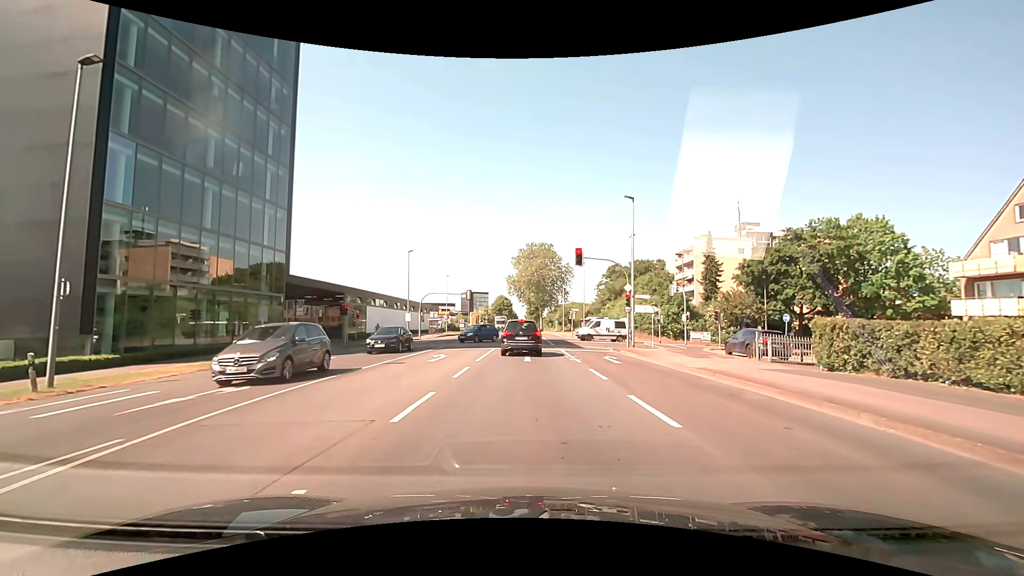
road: secondary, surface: asphalt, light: Day
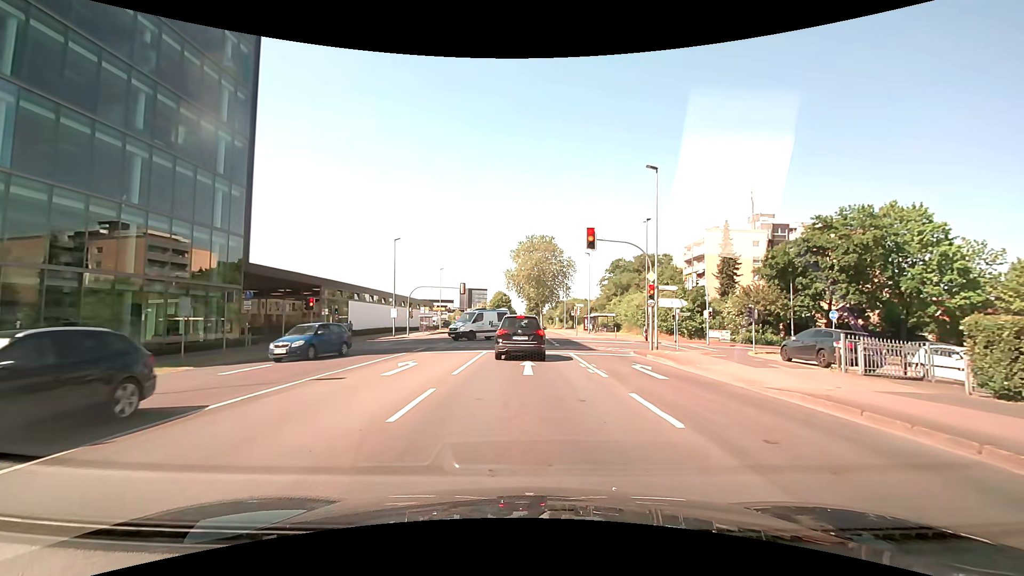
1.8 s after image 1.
(0.0, +6.1) m; +1°
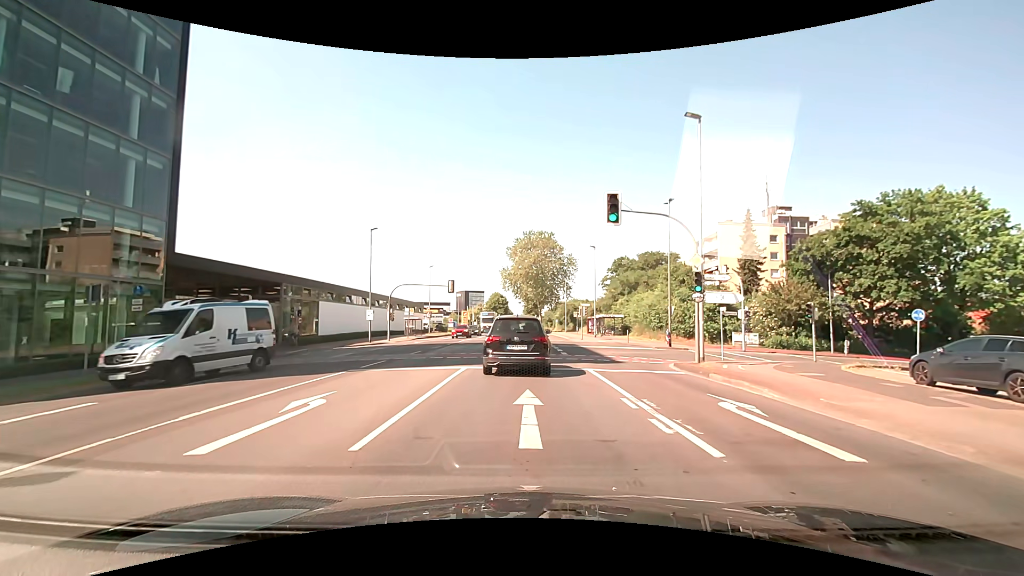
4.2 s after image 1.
(-0.1, +7.5) m; -1°
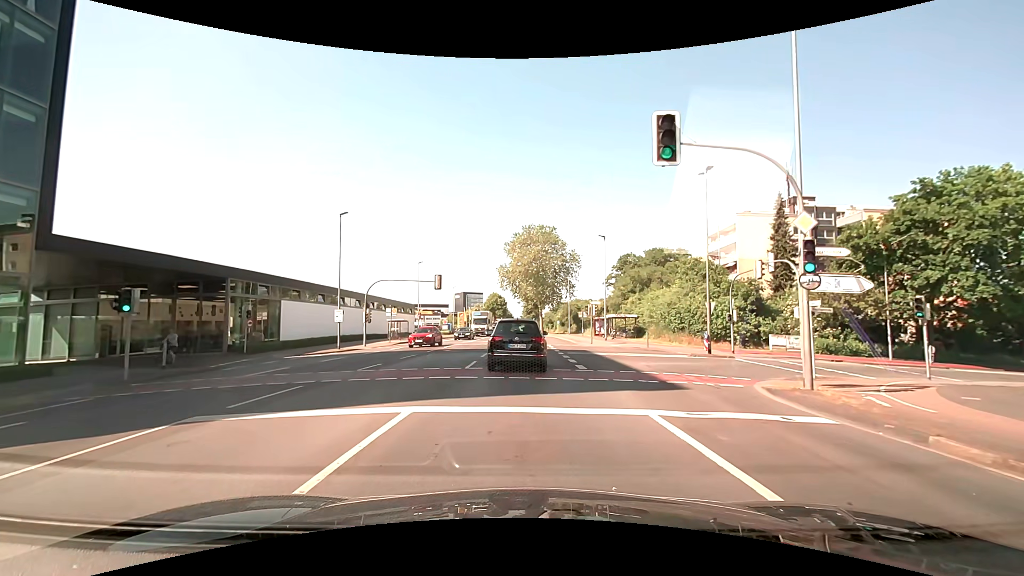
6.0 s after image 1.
(+0.1, +7.7) m; +1°
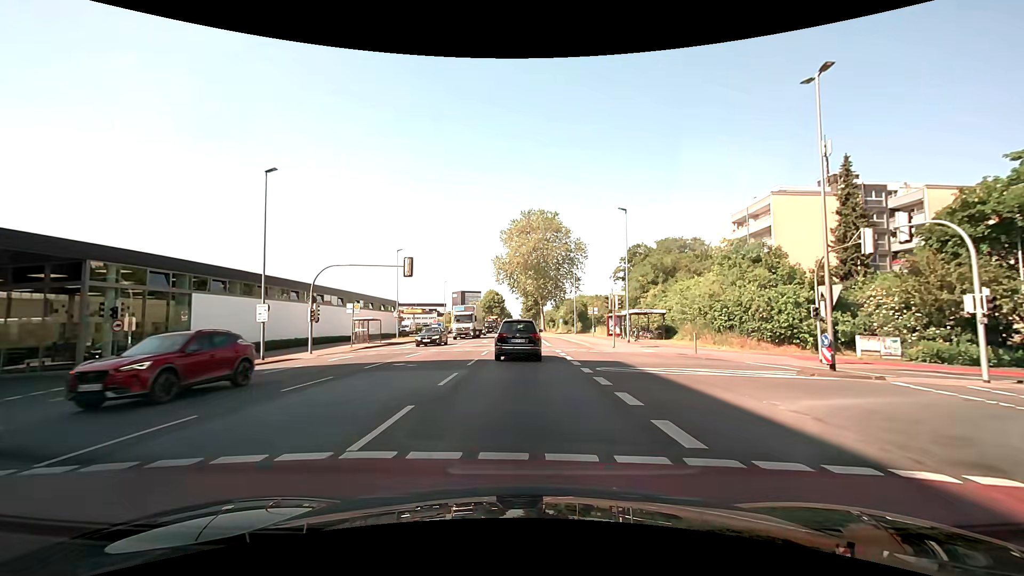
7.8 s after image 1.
(-0.1, +11.3) m; 0°
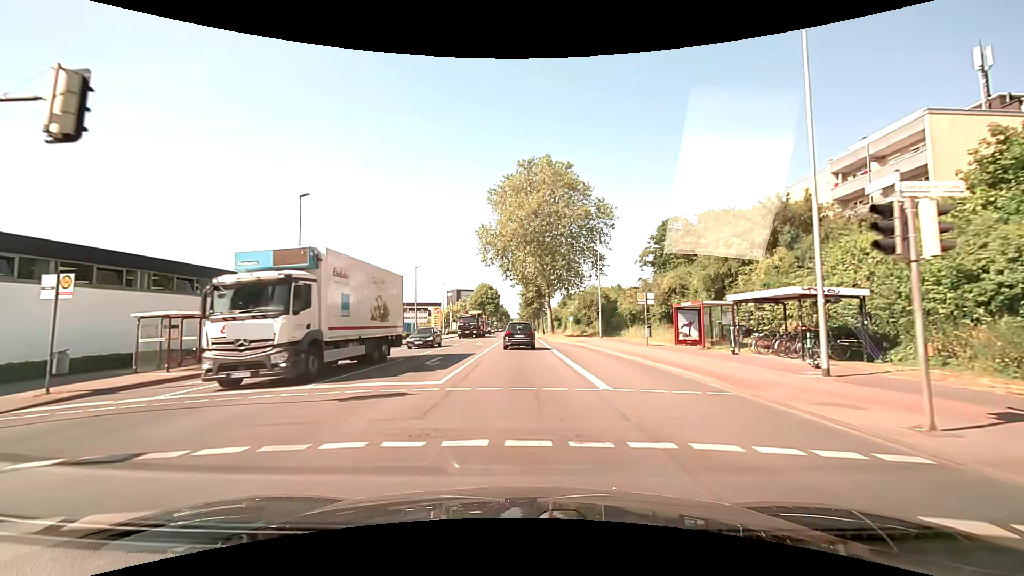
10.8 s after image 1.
(+0.1, +25.3) m; +1°
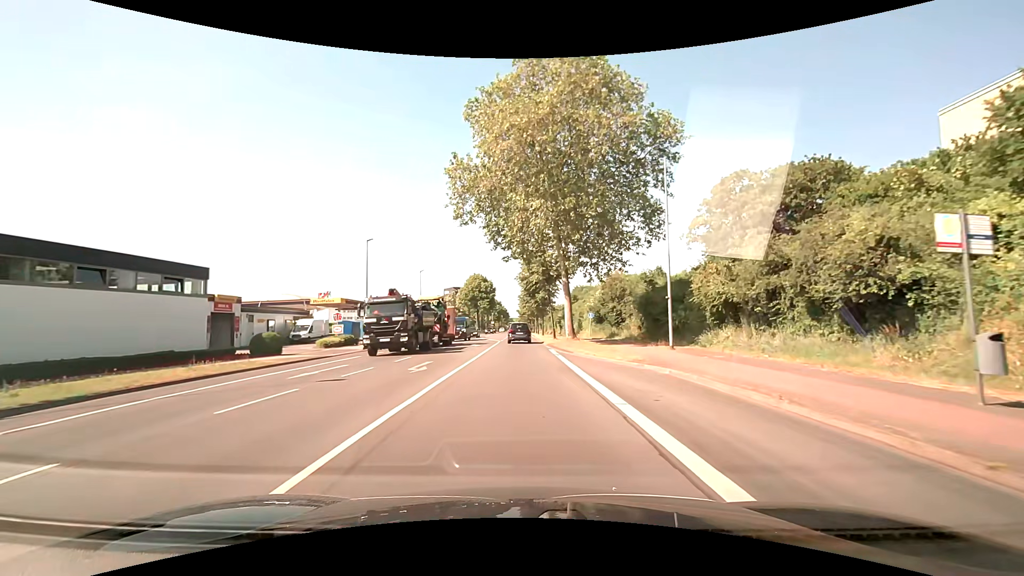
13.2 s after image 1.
(-0.1, +22.9) m; 0°
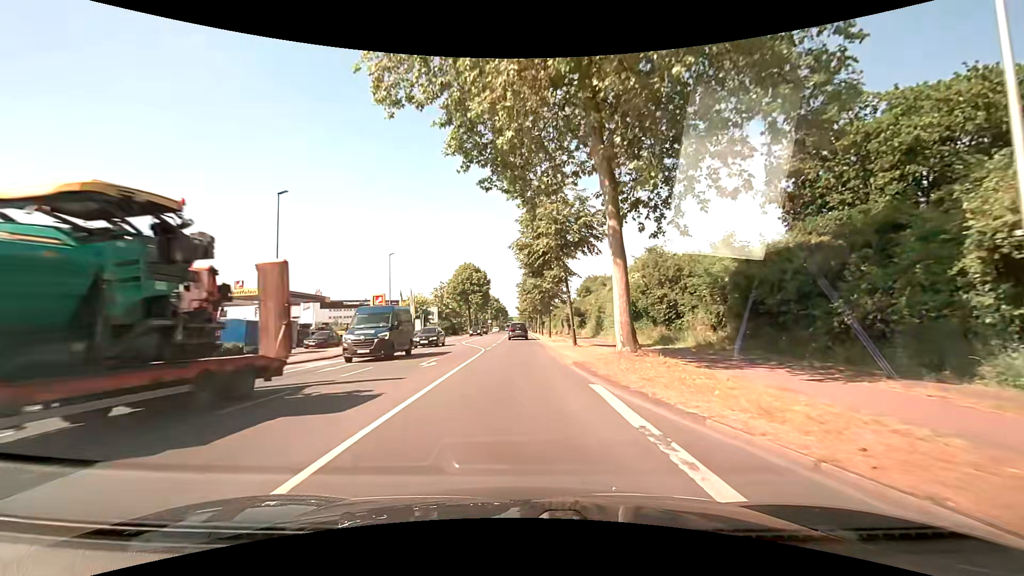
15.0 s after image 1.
(0.0, +18.2) m; 0°
(0, +10) (0, +20) (0, +30) (0, +40) (-1, +50) (-1, +60) (-1, +70) (-1, +80) (-1, +90) (-1, +100) m
